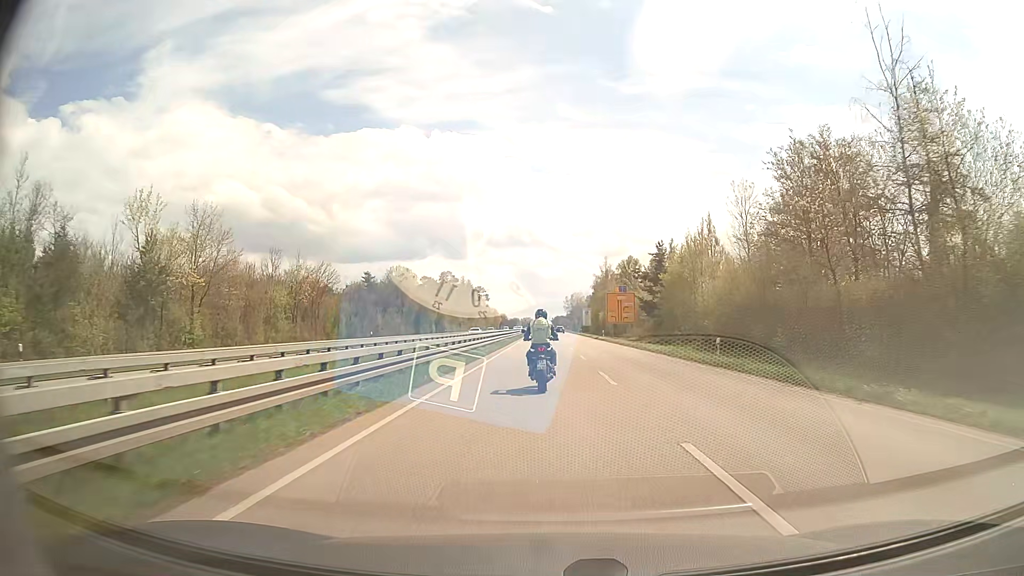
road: primary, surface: asphalt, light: Day
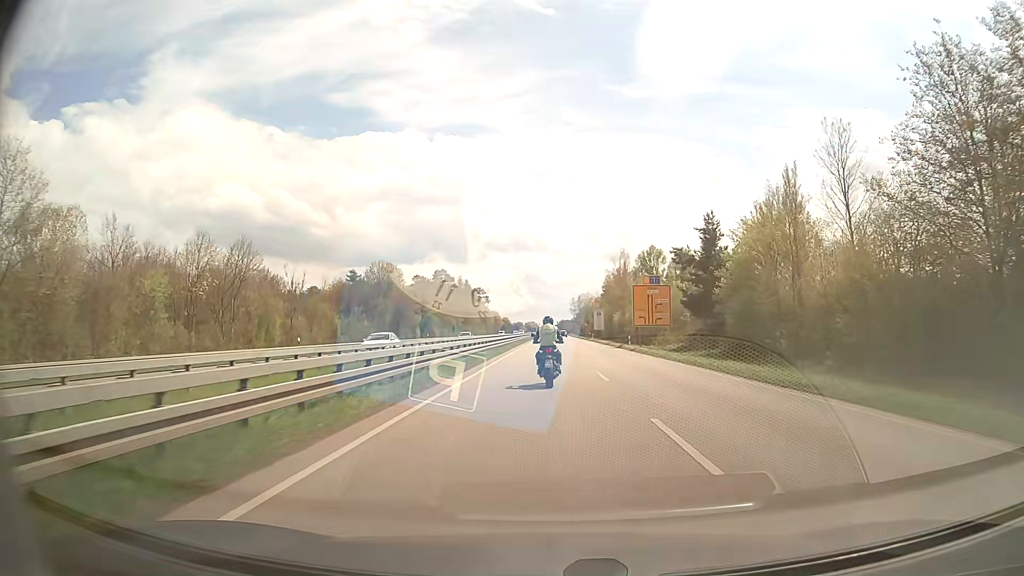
(-0.1, +21.4) m; 0°
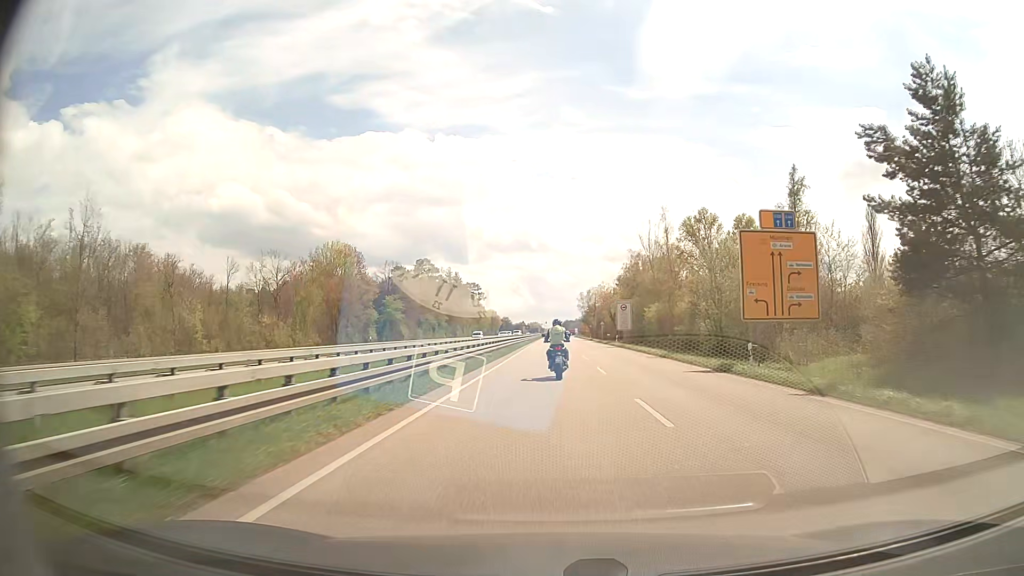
(-0.1, +33.3) m; 0°
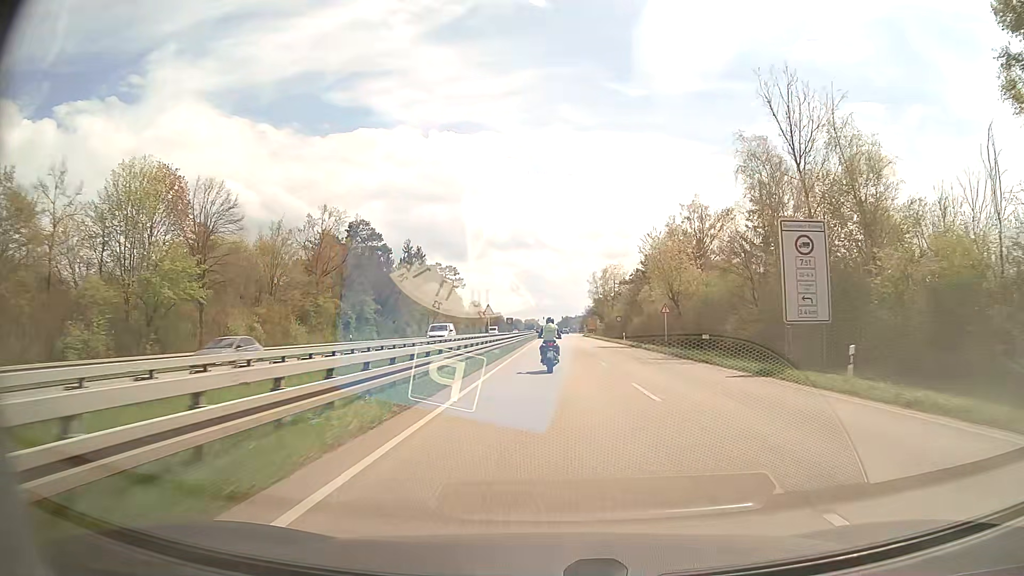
(+0.1, +57.4) m; 0°
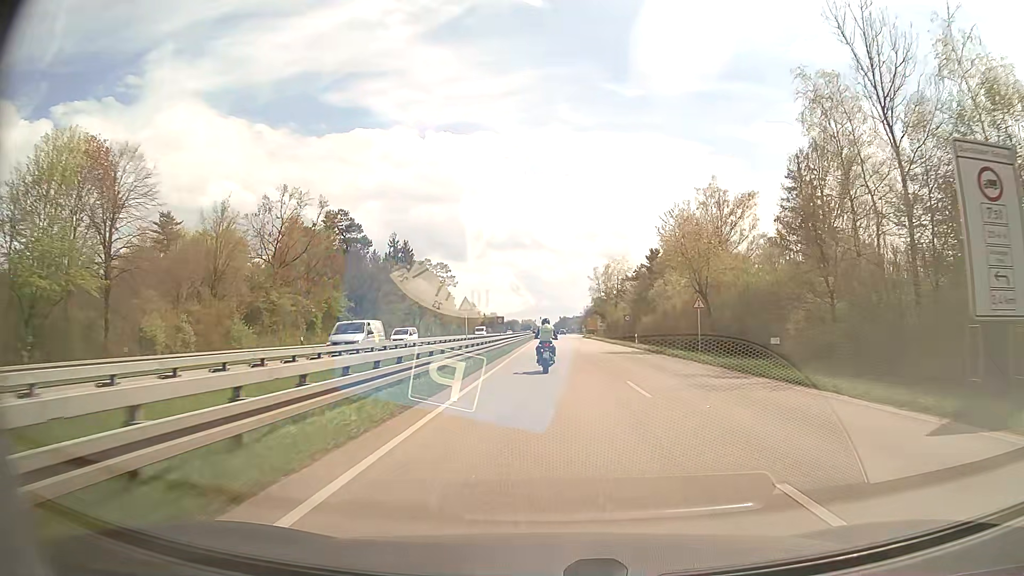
(0.0, +11.2) m; 0°
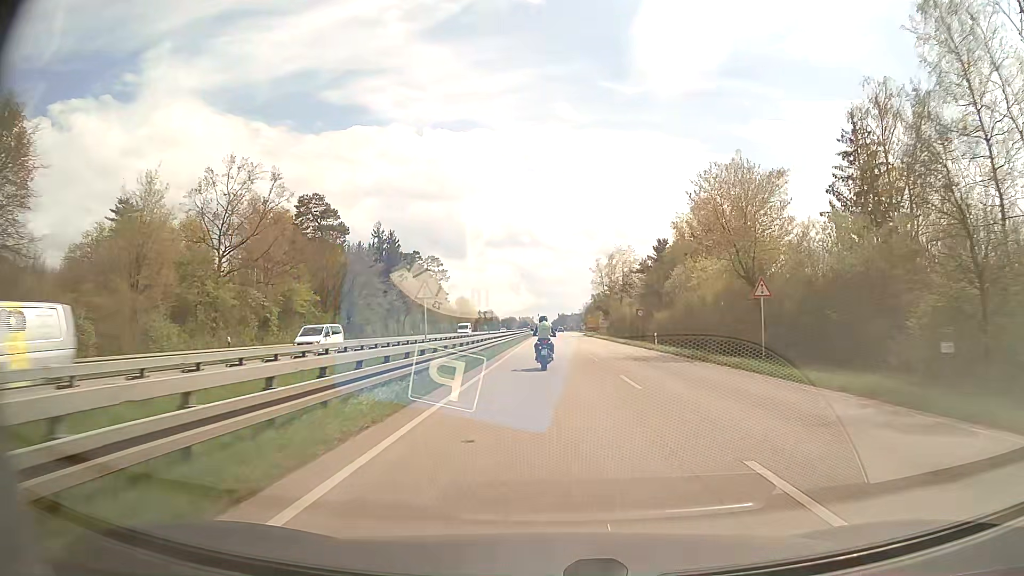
(0.0, +11.0) m; 0°
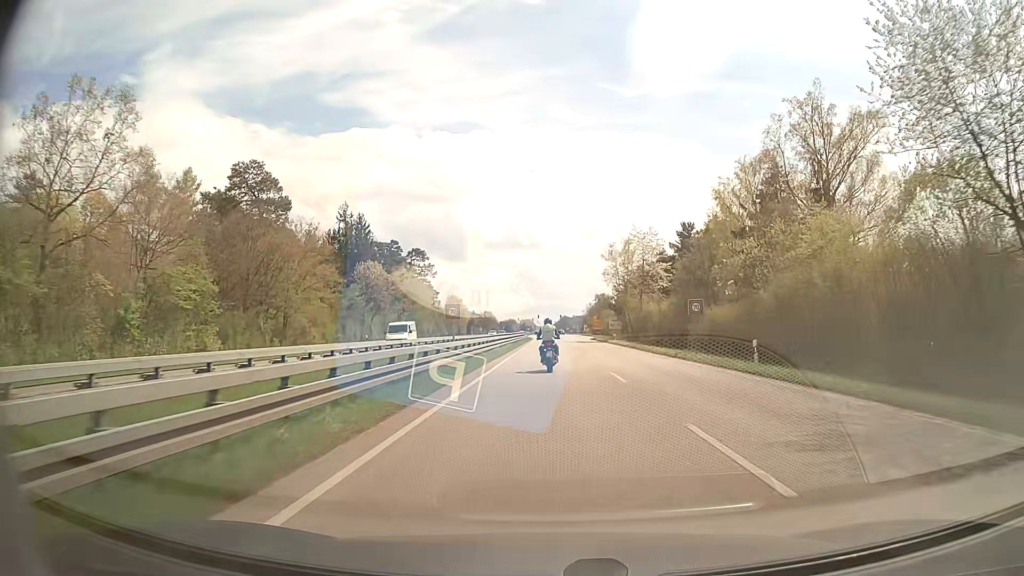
(0.0, +21.5) m; 0°
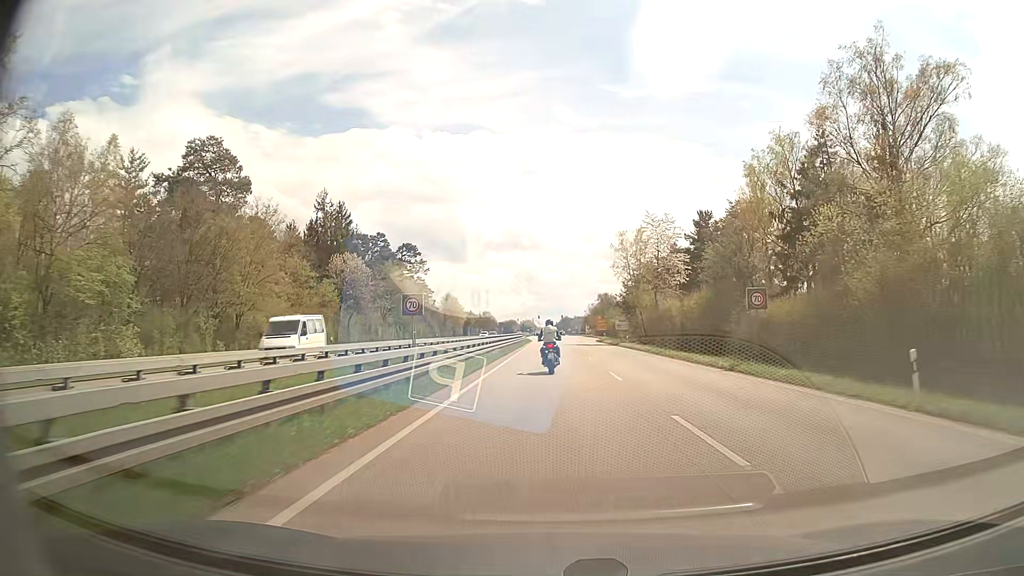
(0.0, +10.7) m; 0°
(0, +10) (0, +20) (0, +30) (0, +40) (0, +50) (0, +60) (0, +70) (-1, +80) (-1, +90) (-1, +100) m
